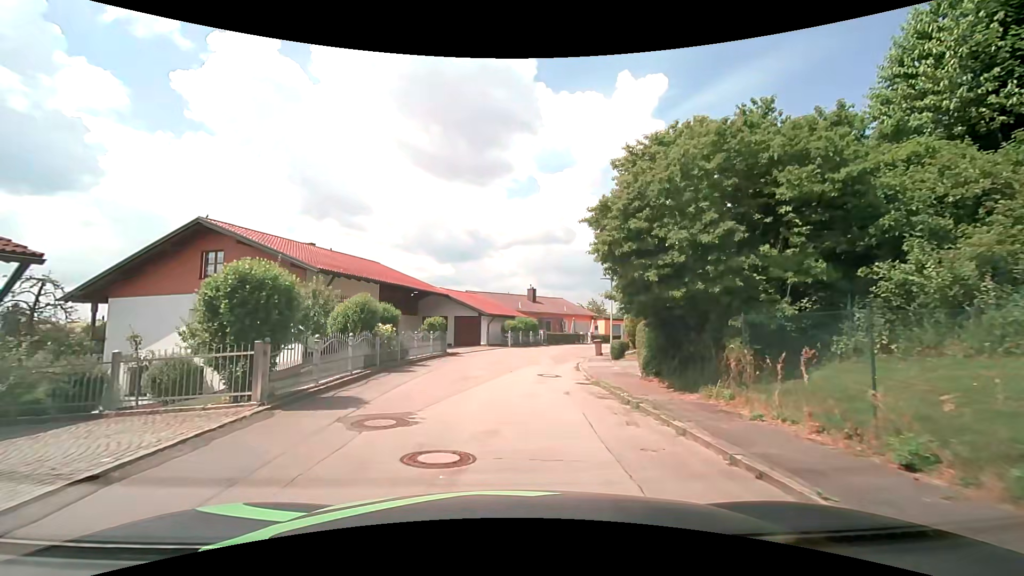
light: Day
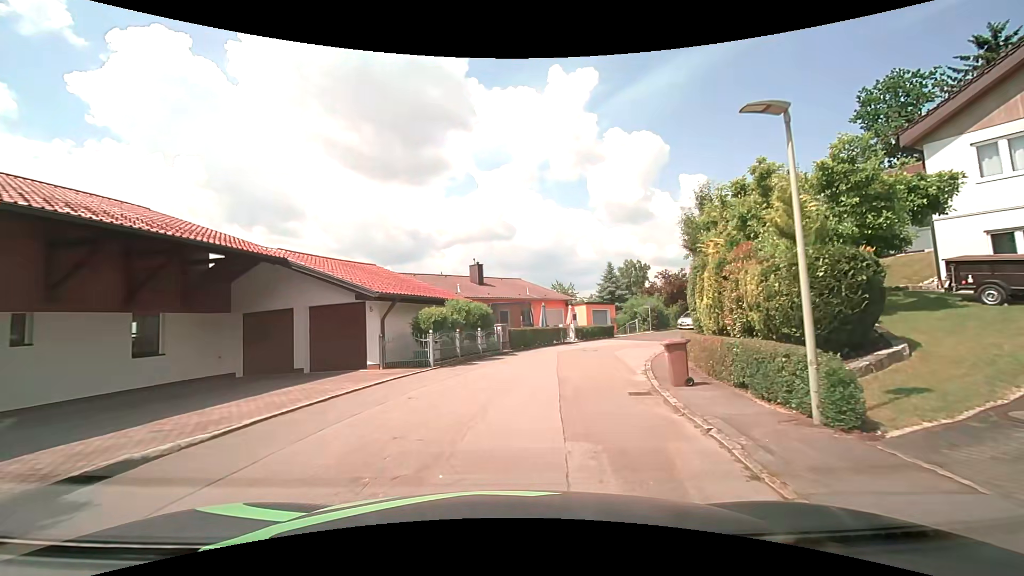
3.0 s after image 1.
(+0.2, +19.6) m; +5°
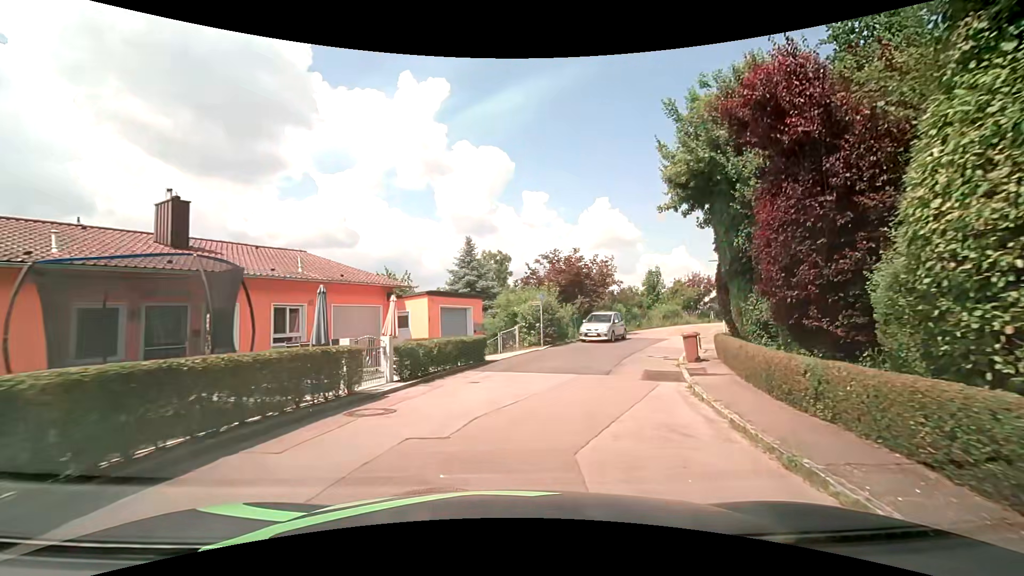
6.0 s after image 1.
(+2.6, +19.9) m; +18°
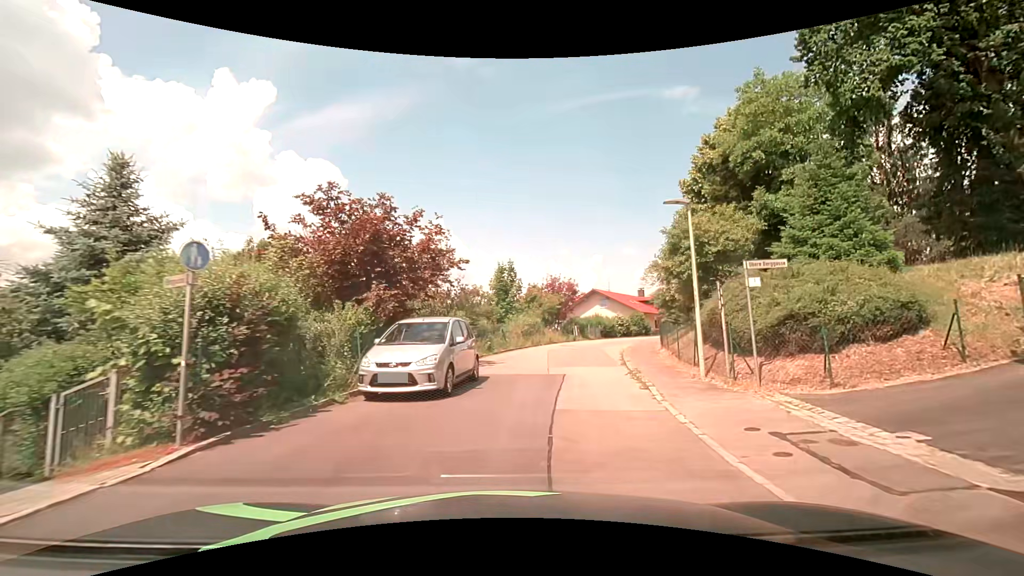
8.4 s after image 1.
(+2.7, +16.7) m; +19°
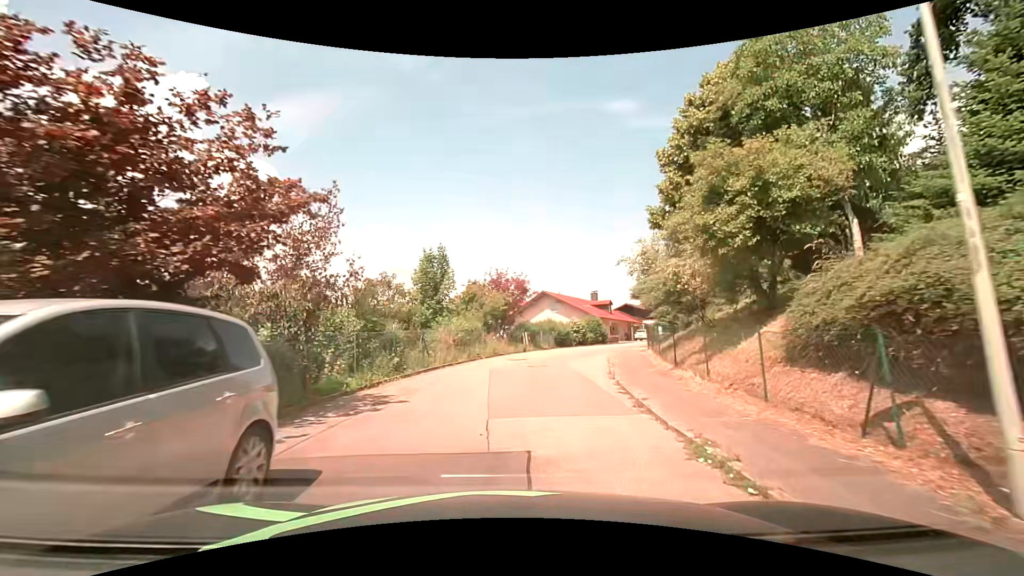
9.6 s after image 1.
(+0.5, +8.5) m; +7°
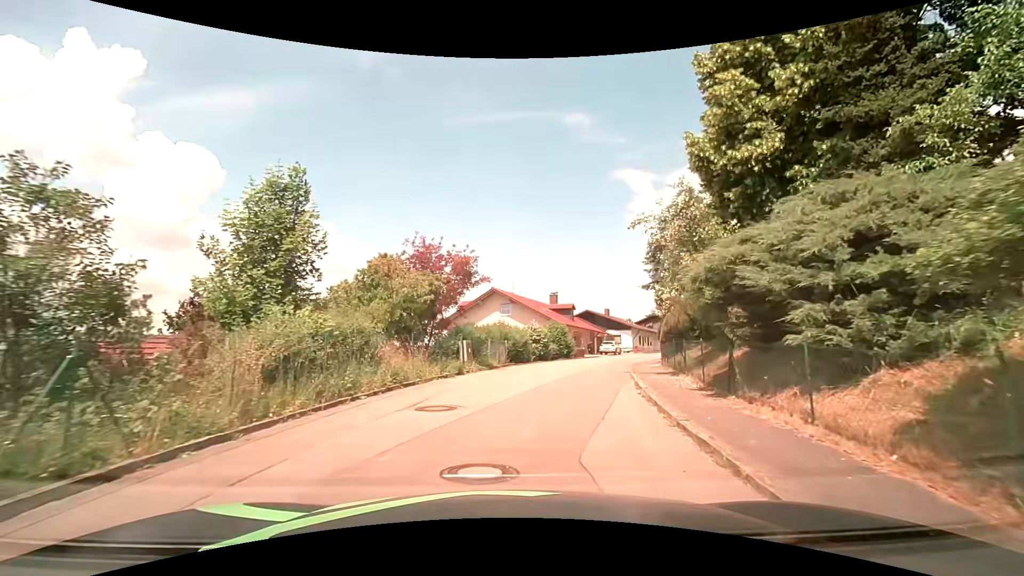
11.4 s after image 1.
(+0.2, +12.6) m; +4°
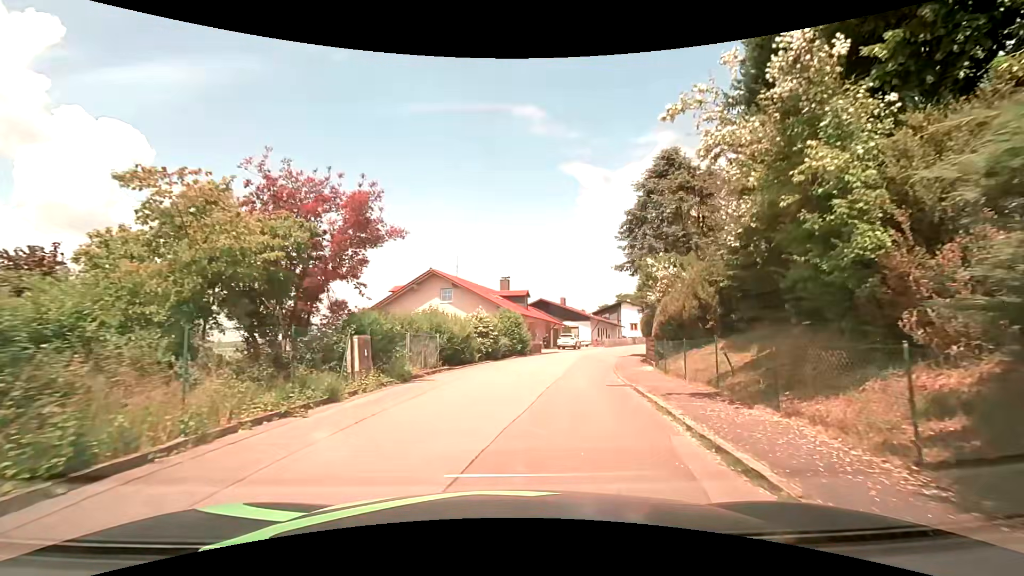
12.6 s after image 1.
(+0.5, +8.2) m; +6°
(0, +10) (+2, +20) (+4, +30) (+7, +39) (+11, +49) (+15, +57) (+20, +66) (+26, +74) (+32, +82) (+39, +90) m
